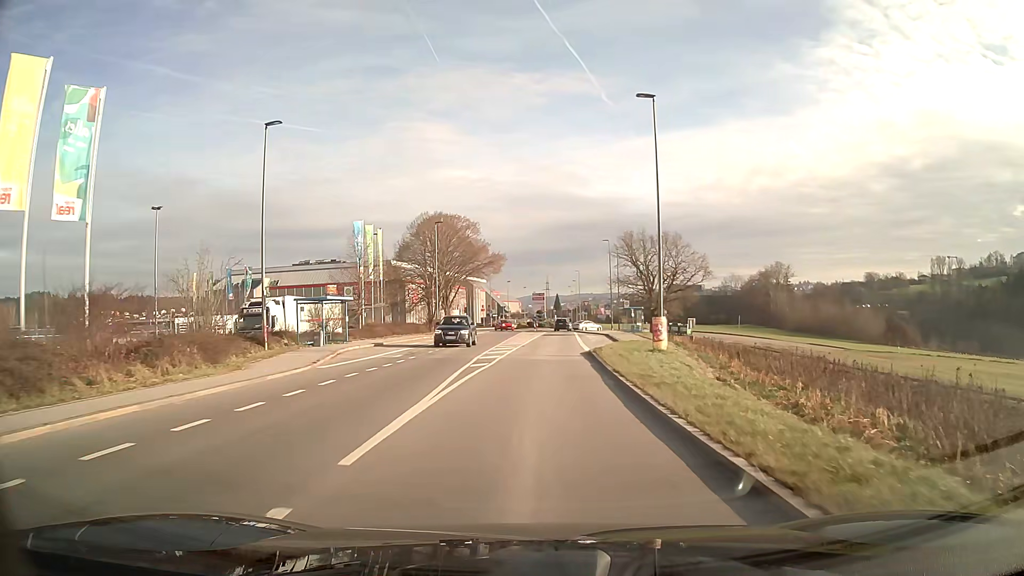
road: tertiary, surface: asphalt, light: Day
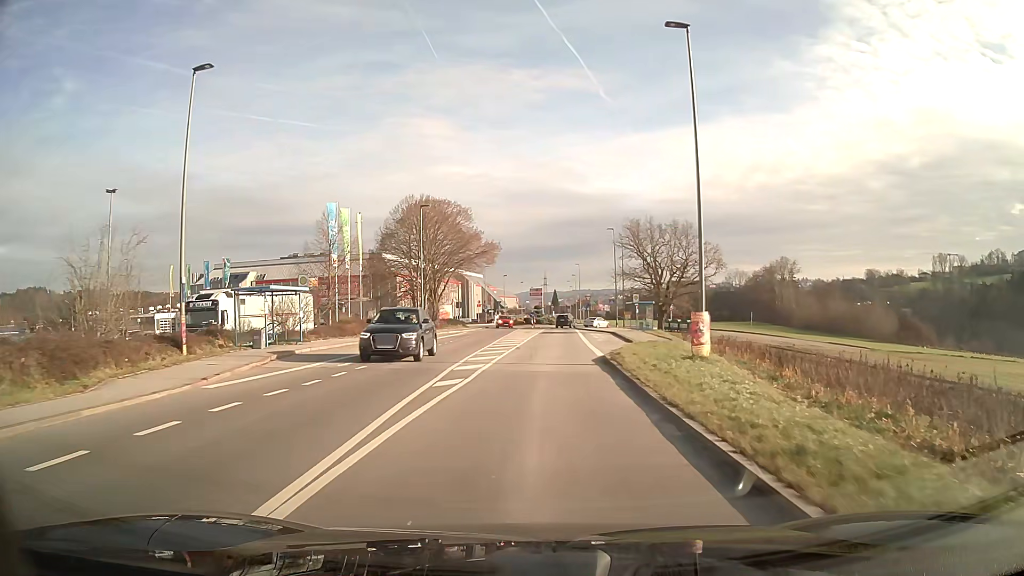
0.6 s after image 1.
(0.0, +6.8) m; 0°
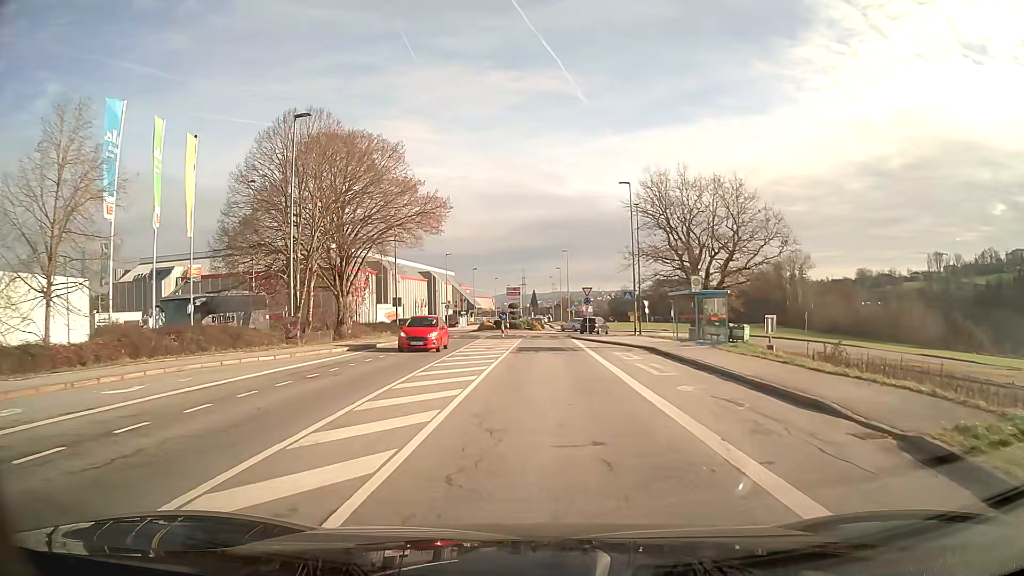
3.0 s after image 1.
(+0.4, +25.5) m; +2°
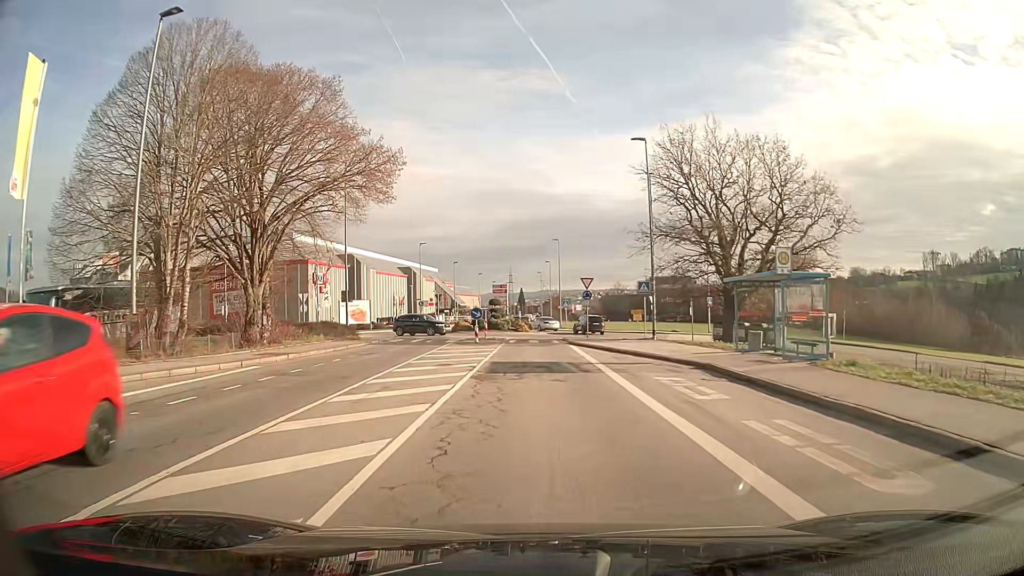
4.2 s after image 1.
(+0.1, +11.3) m; +1°
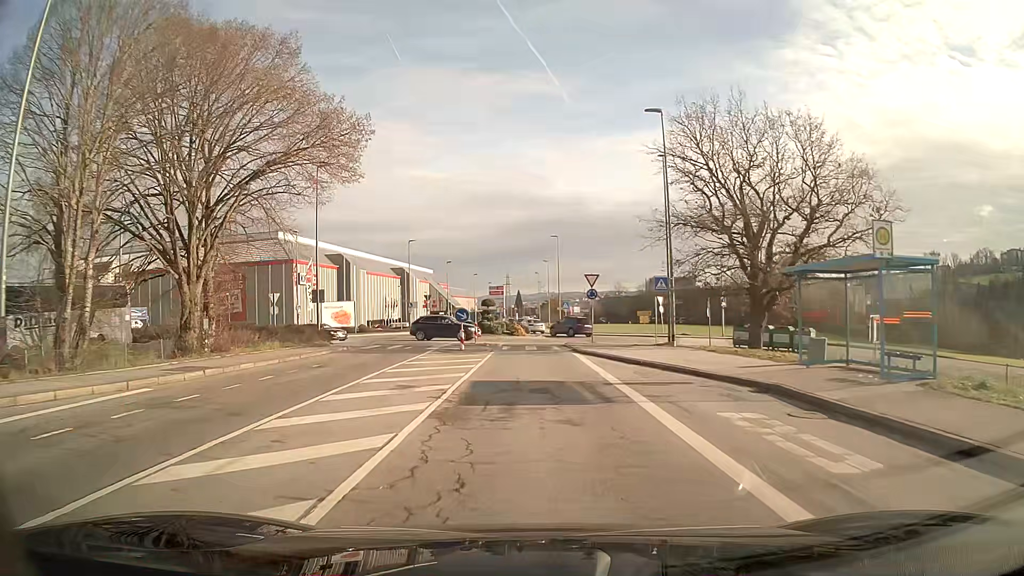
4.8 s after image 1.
(0.0, +5.4) m; 0°
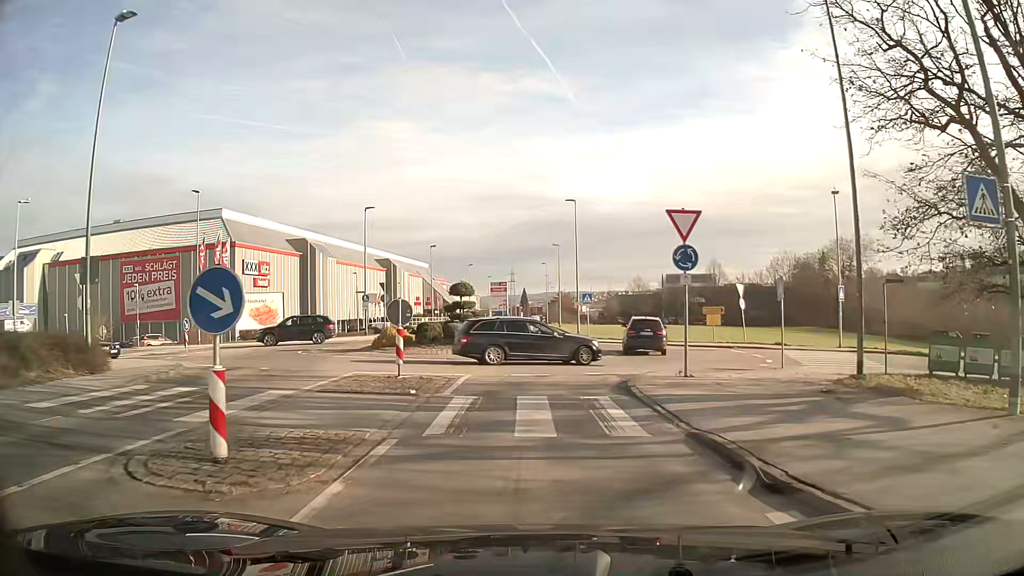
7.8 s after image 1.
(-0.1, +21.3) m; -1°
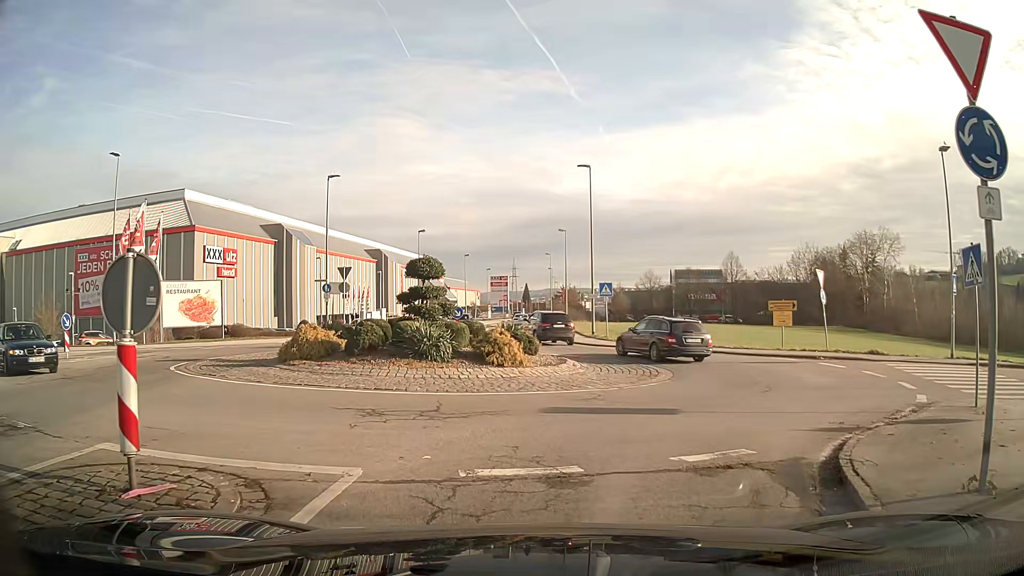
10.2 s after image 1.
(0.0, +10.2) m; 0°
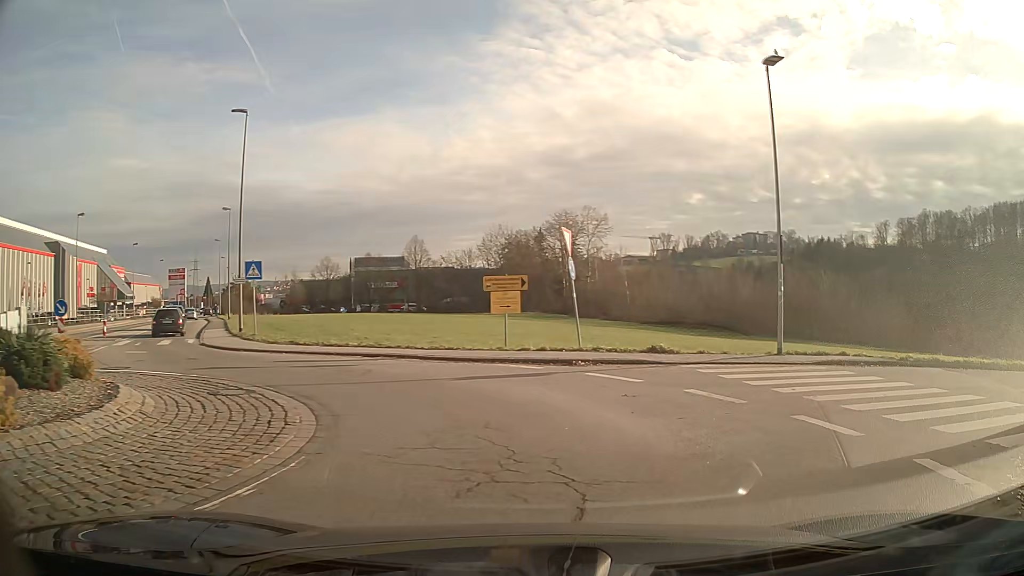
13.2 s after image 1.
(+2.1, +9.6) m; +28°
